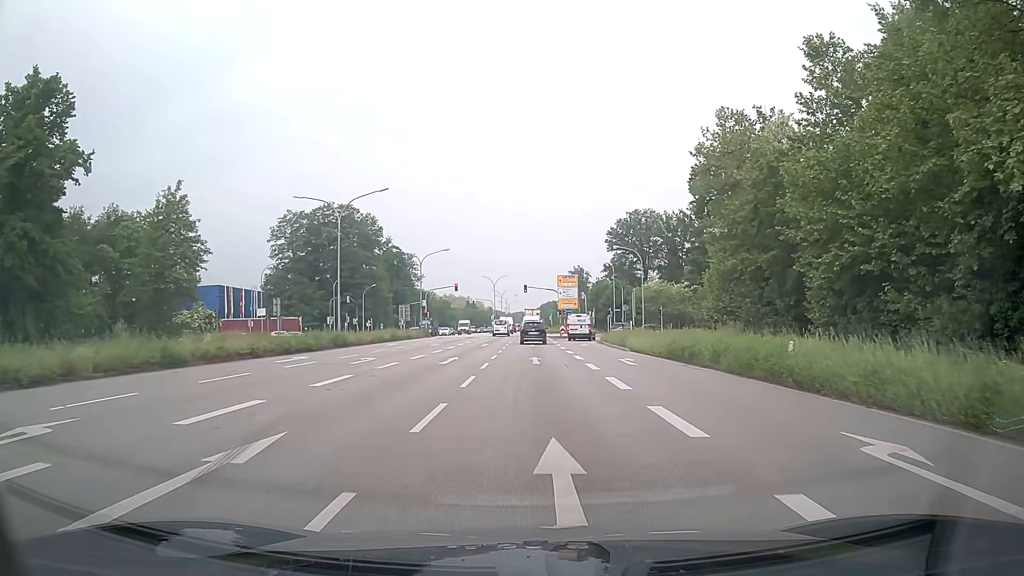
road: primary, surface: asphalt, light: Day
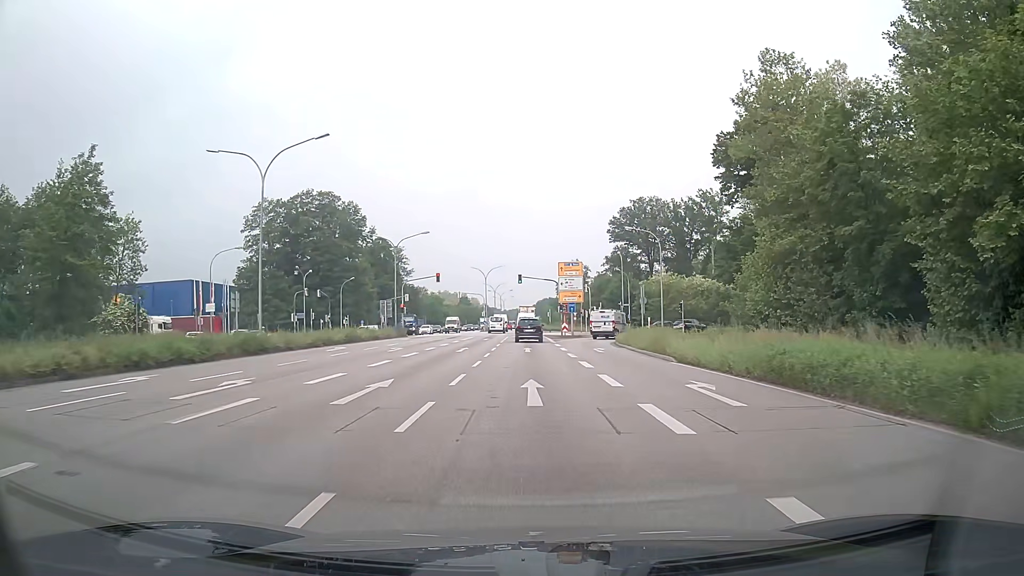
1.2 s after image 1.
(+0.1, +12.6) m; +1°
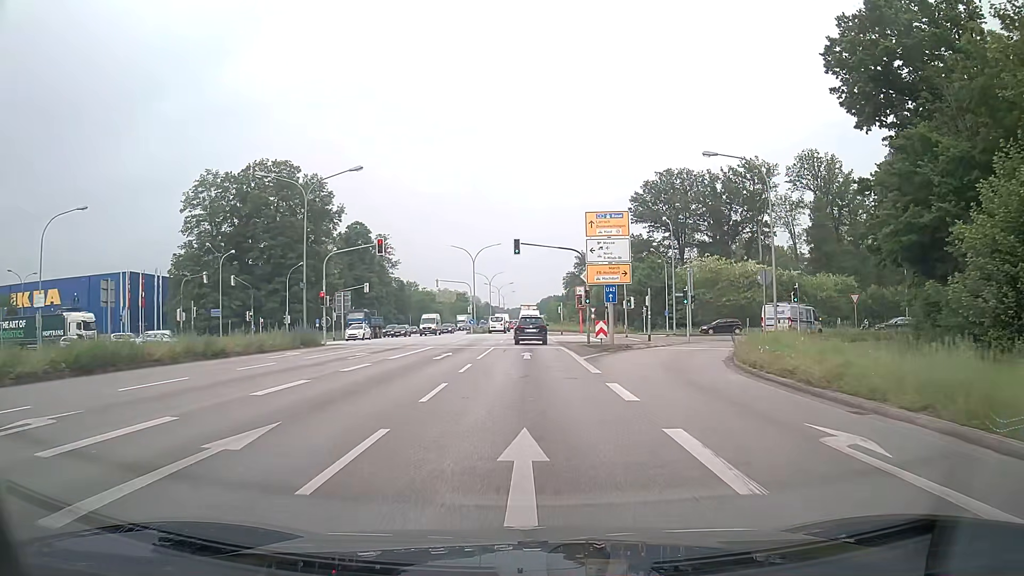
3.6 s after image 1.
(-0.1, +27.6) m; -1°
(0, +10) (0, +20) (0, +30) (0, +40) (0, +50) (0, +60) (0, +70) (0, +80) (+1, +90) (+1, +100) m
